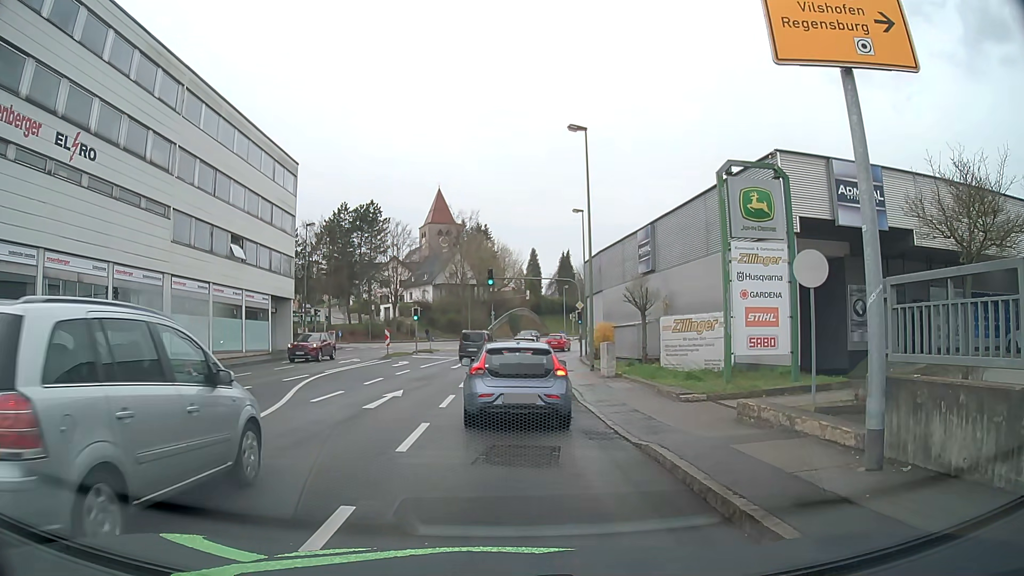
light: Day
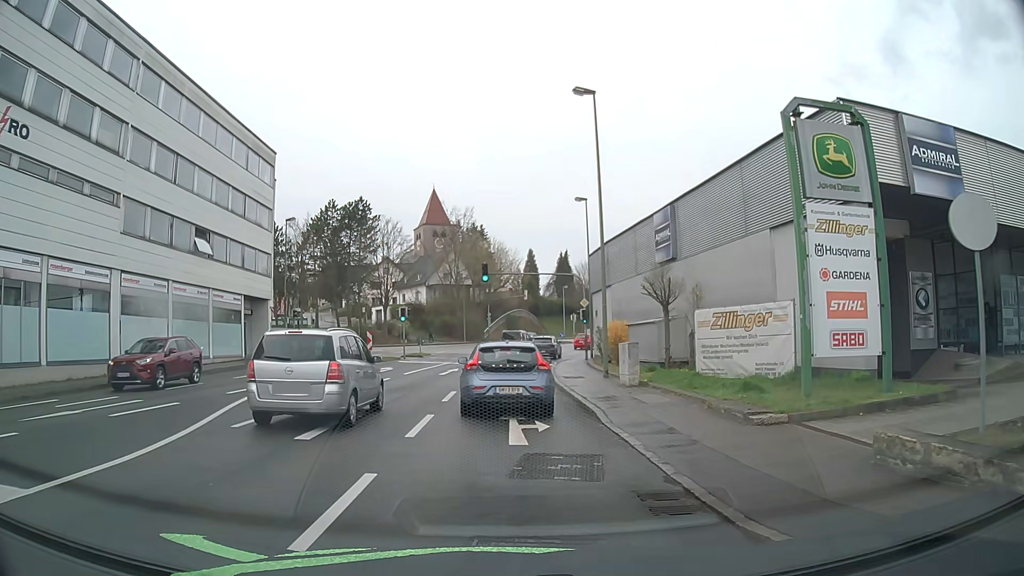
(-0.1, +4.8) m; -1°
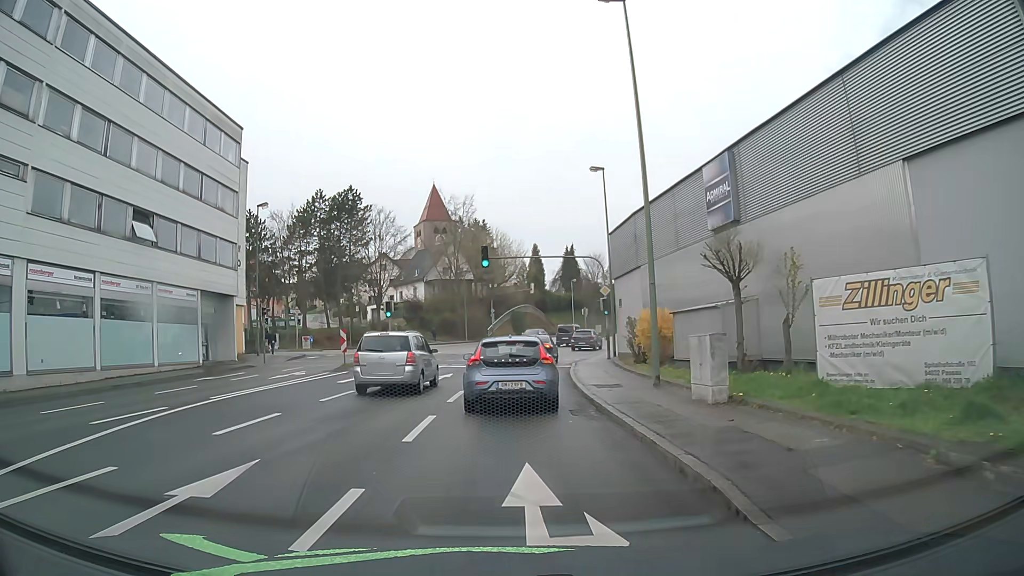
(0.0, +7.2) m; 0°
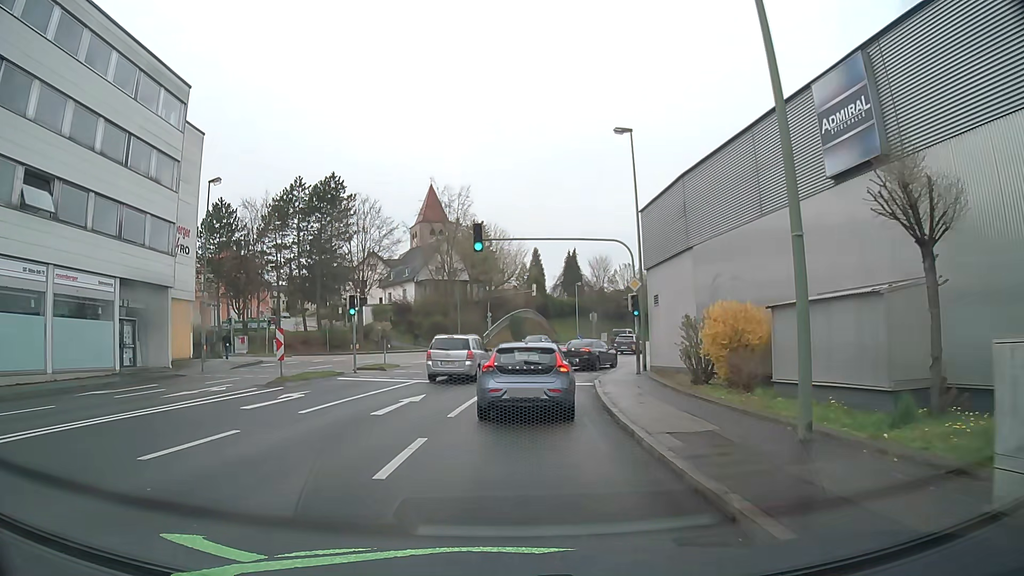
(0.0, +8.4) m; -1°
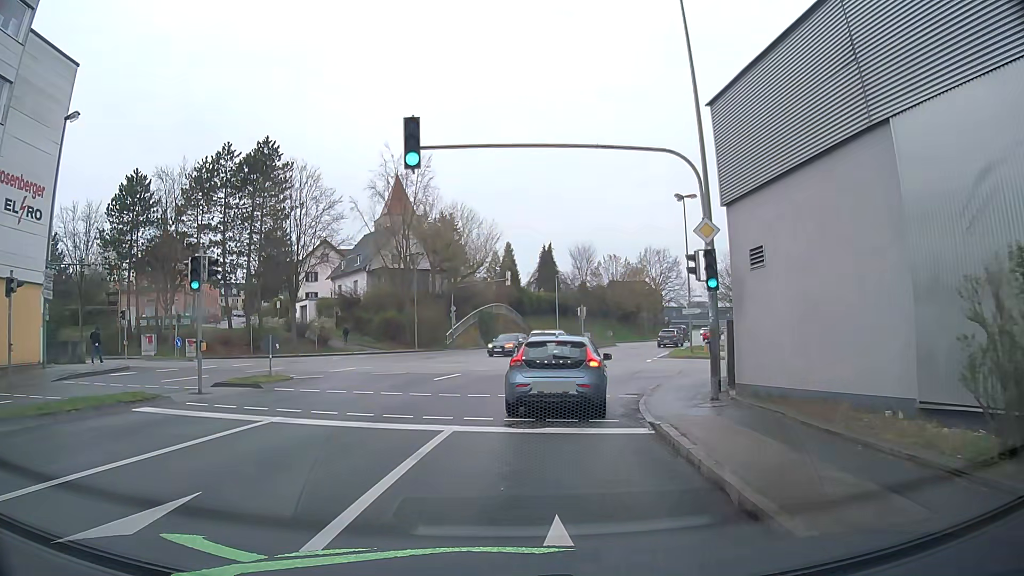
(+0.3, +12.7) m; +2°
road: tertiary_link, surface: asphalt
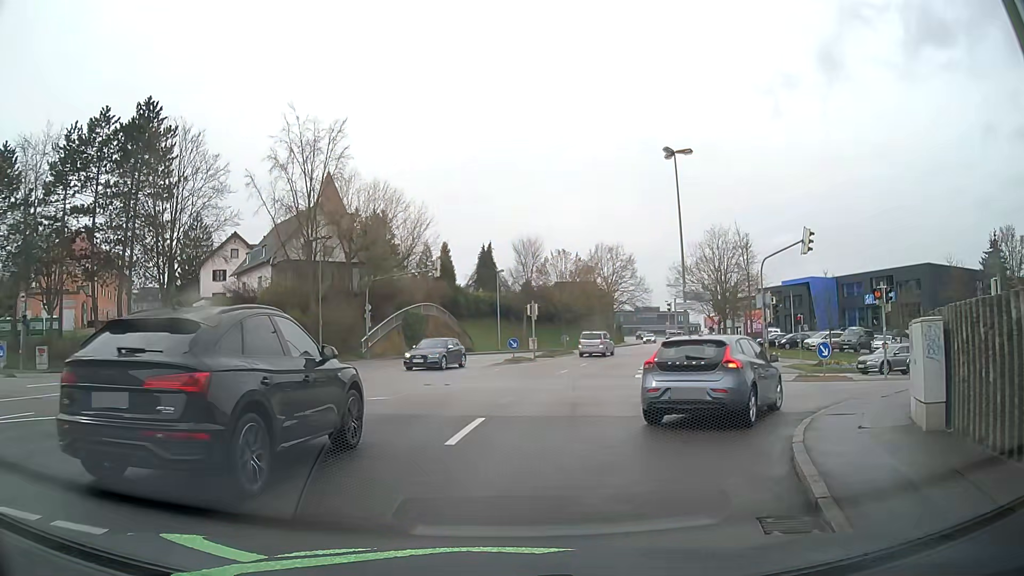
(+0.6, +11.9) m; +5°
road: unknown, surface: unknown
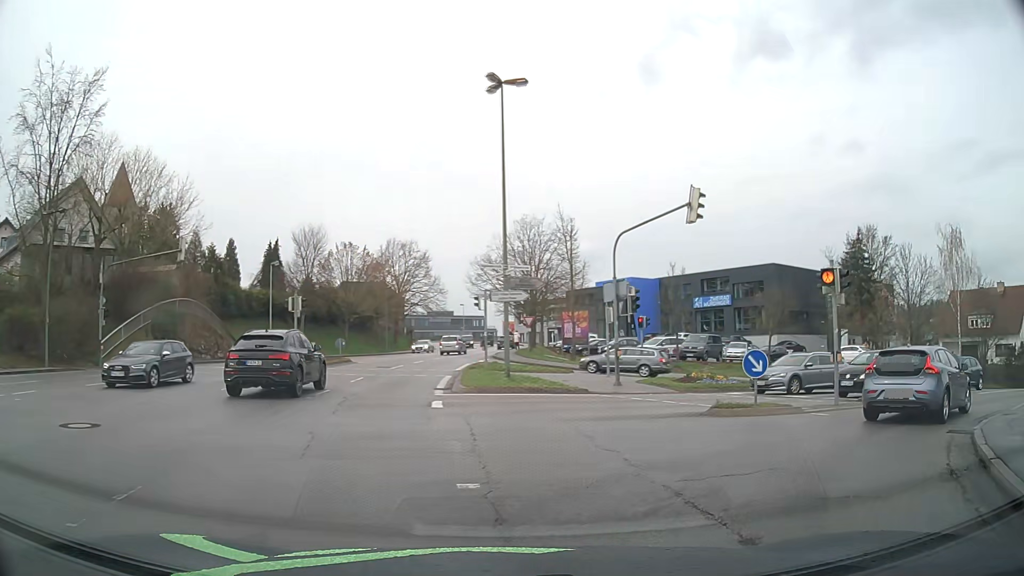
(+1.2, +9.7) m; +19°
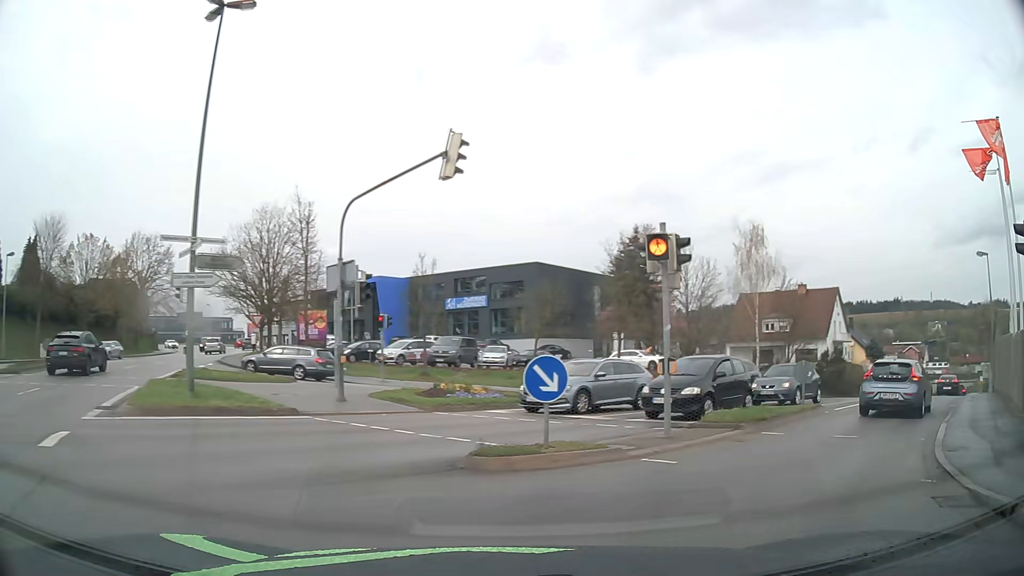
(+1.0, +5.8) m; +19°
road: tertiary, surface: asphalt
